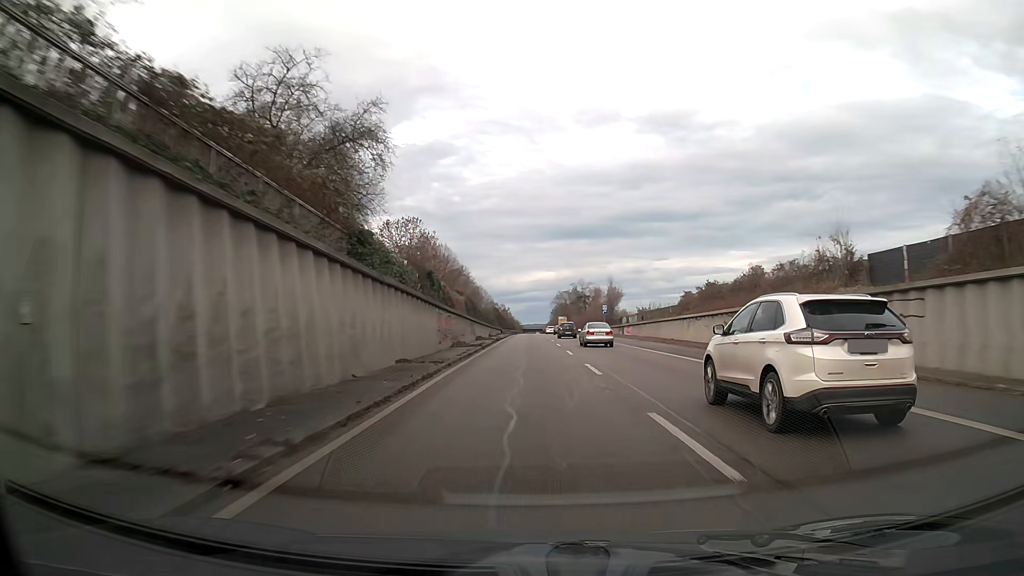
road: trunk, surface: asphalt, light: Day
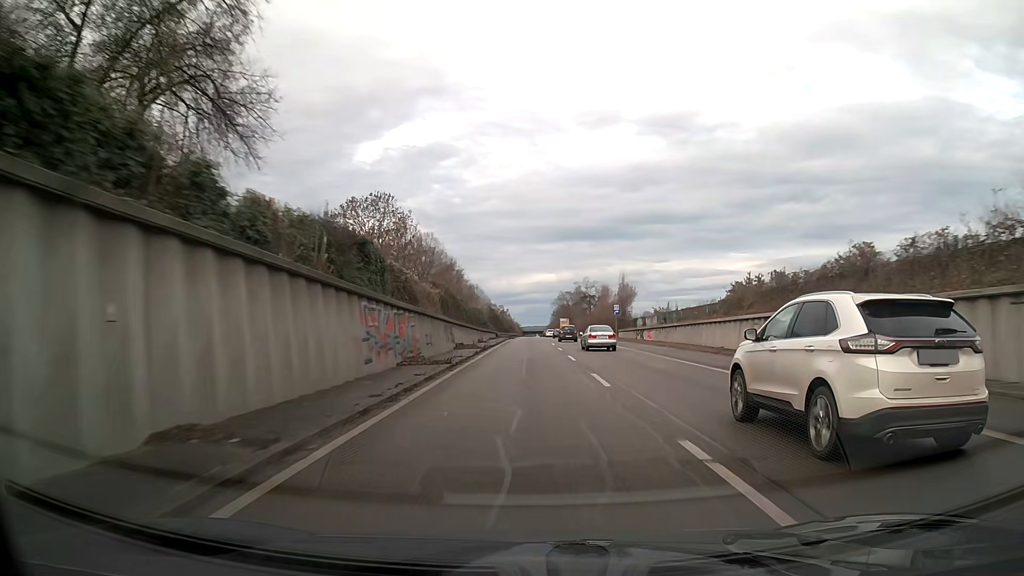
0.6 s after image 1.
(0.0, +13.7) m; 0°
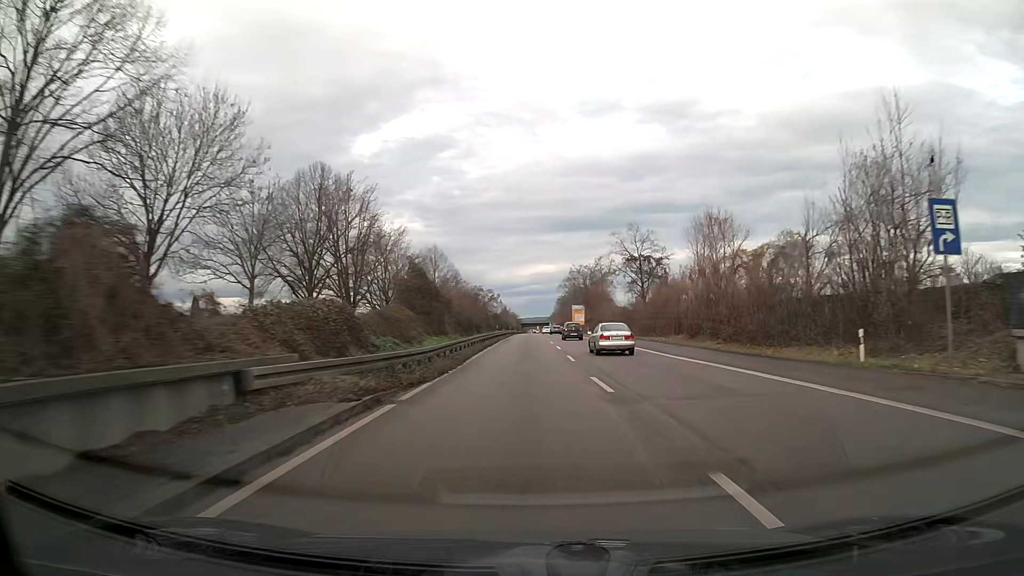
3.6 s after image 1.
(0.0, +70.9) m; 0°
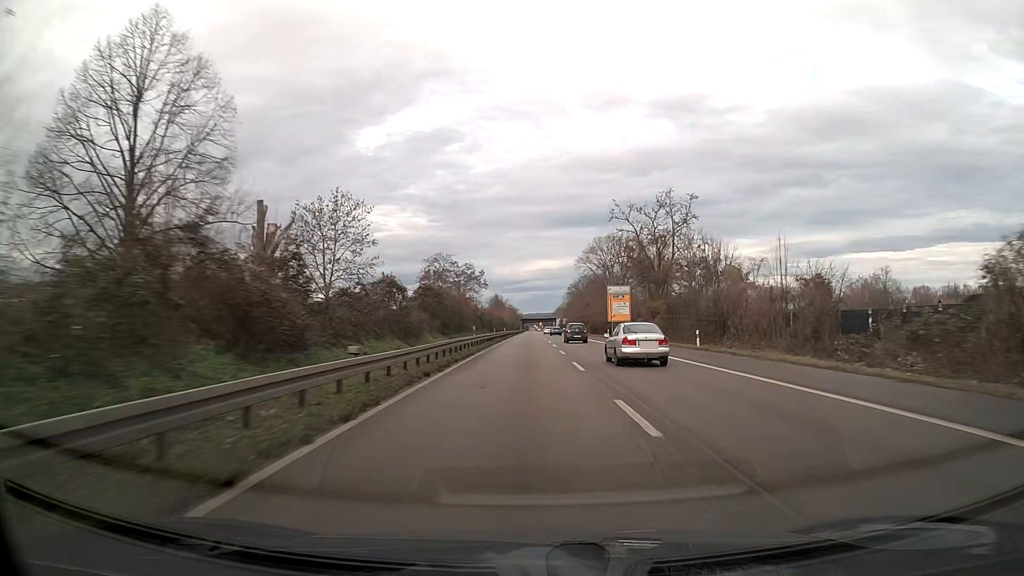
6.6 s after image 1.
(-0.1, +74.6) m; 0°
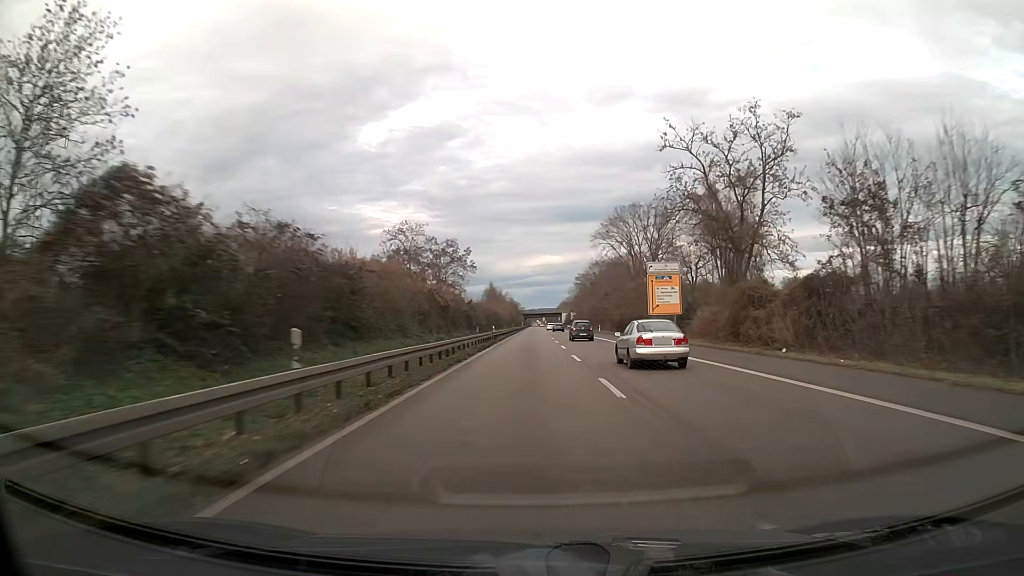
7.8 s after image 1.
(0.0, +30.7) m; 0°
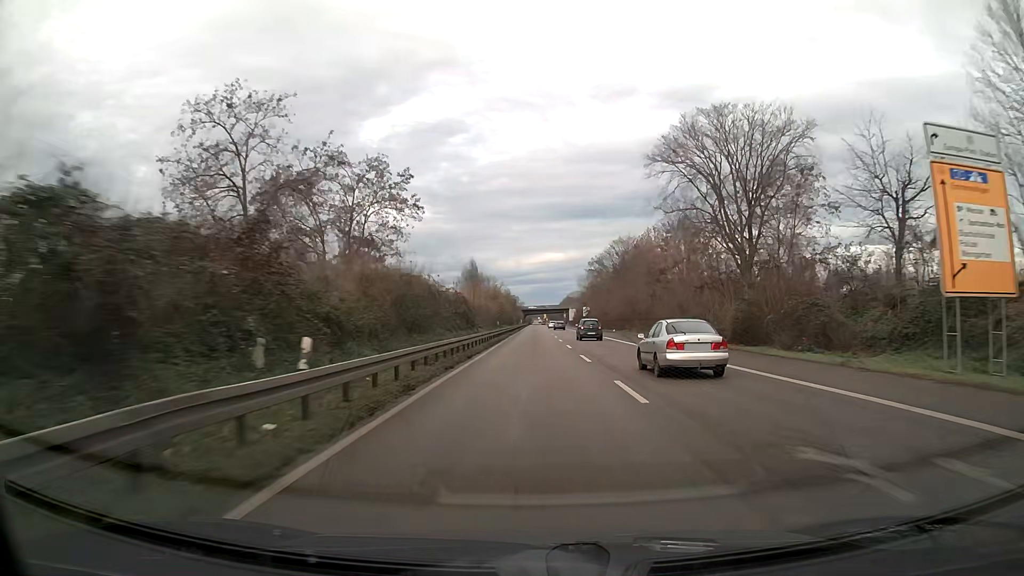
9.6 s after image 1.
(-0.1, +46.8) m; 0°
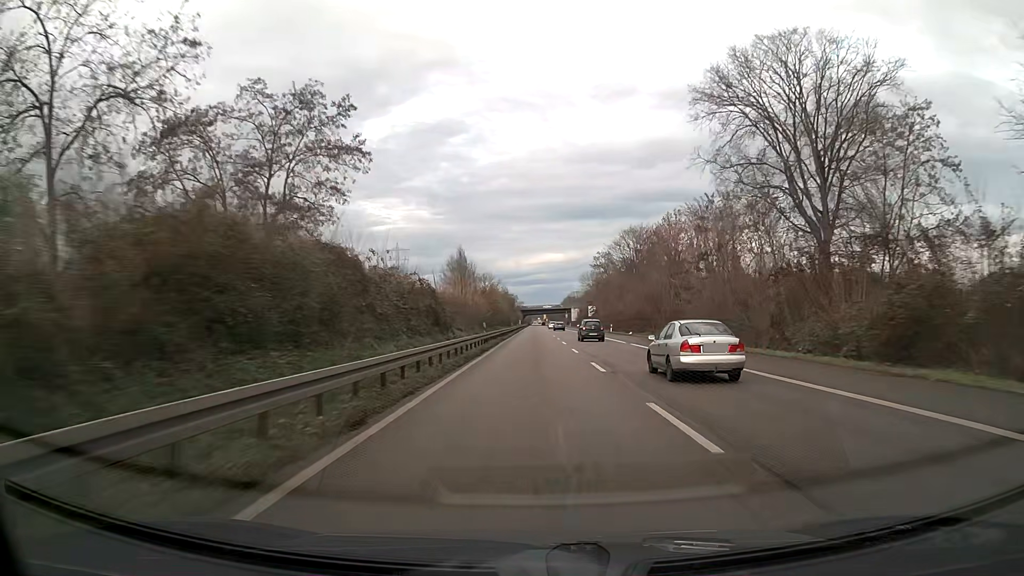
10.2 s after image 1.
(0.0, +15.7) m; 0°
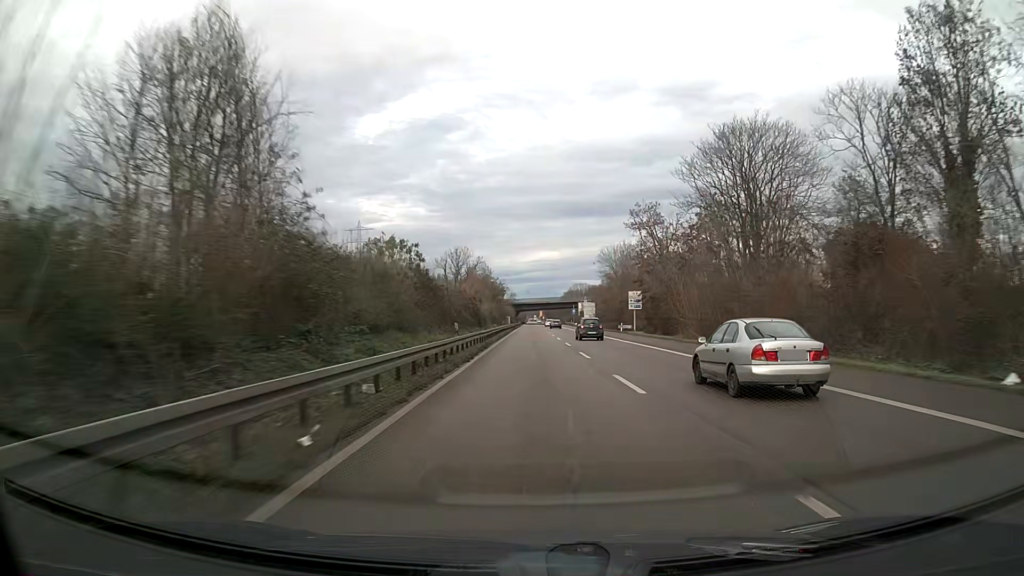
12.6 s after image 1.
(+0.2, +63.5) m; 0°
(0, +10) (0, +20) (0, +30) (0, +40) (0, +50) (0, +60) (0, +70) (0, +80) (0, +90) (0, +100) m
